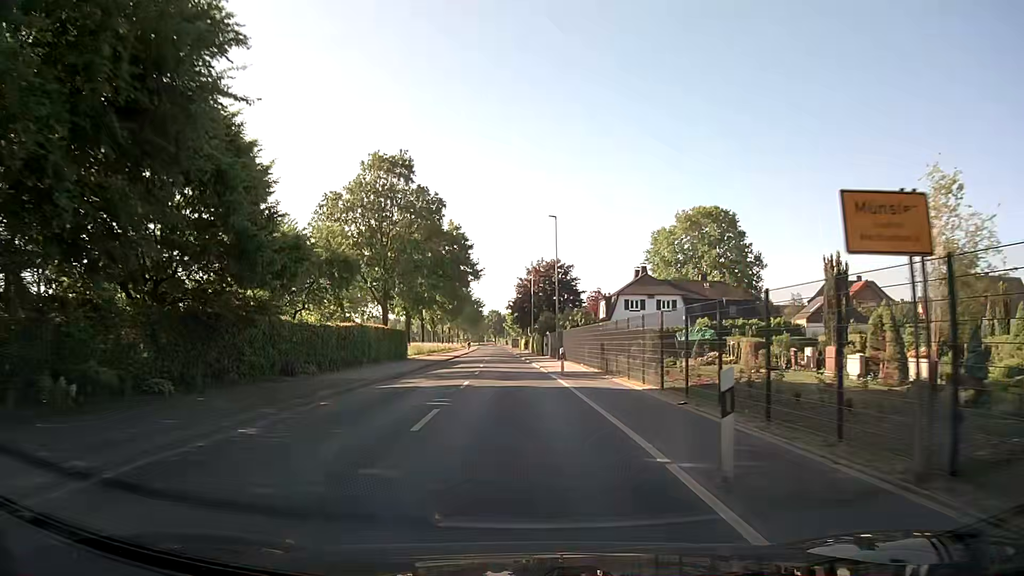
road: secondary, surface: asphalt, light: Day
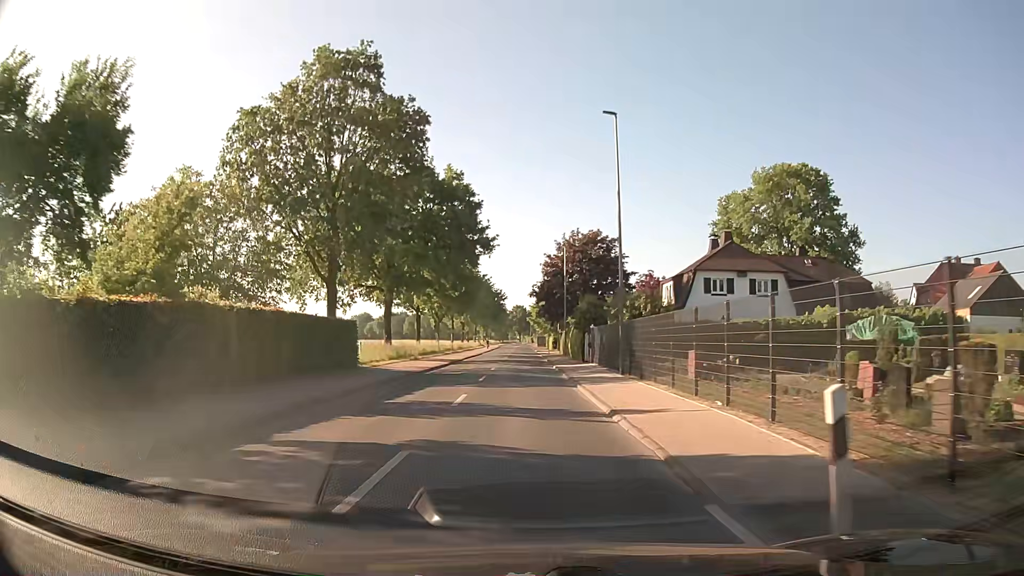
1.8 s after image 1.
(-0.4, +22.8) m; -2°
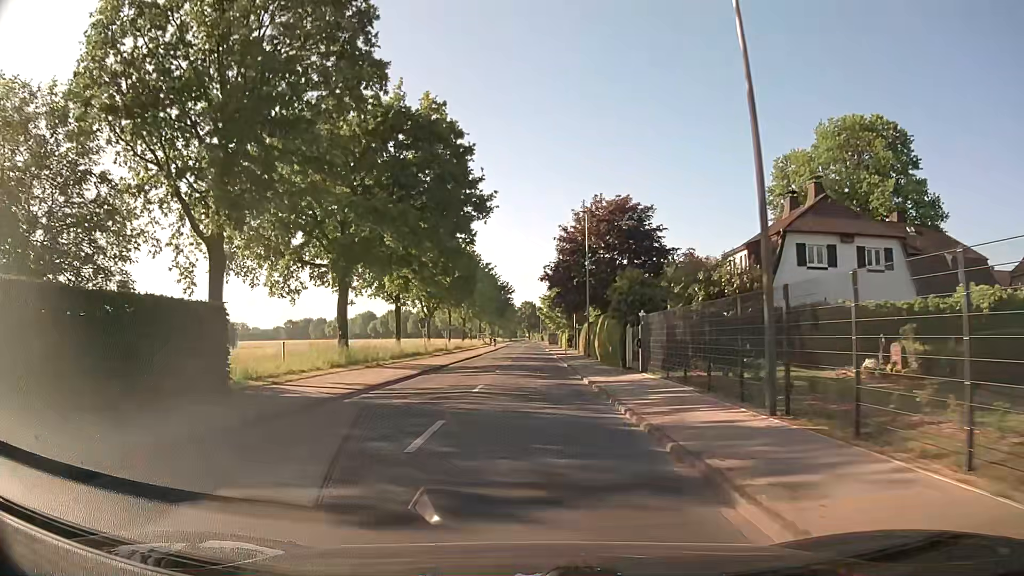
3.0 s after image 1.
(-0.1, +15.3) m; -1°
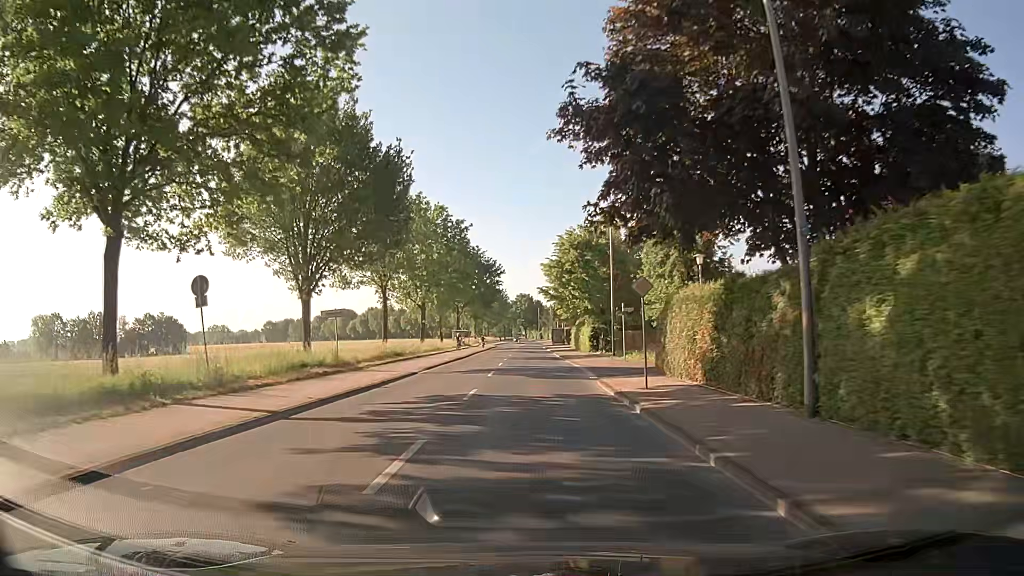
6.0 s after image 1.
(+0.1, +38.3) m; 0°
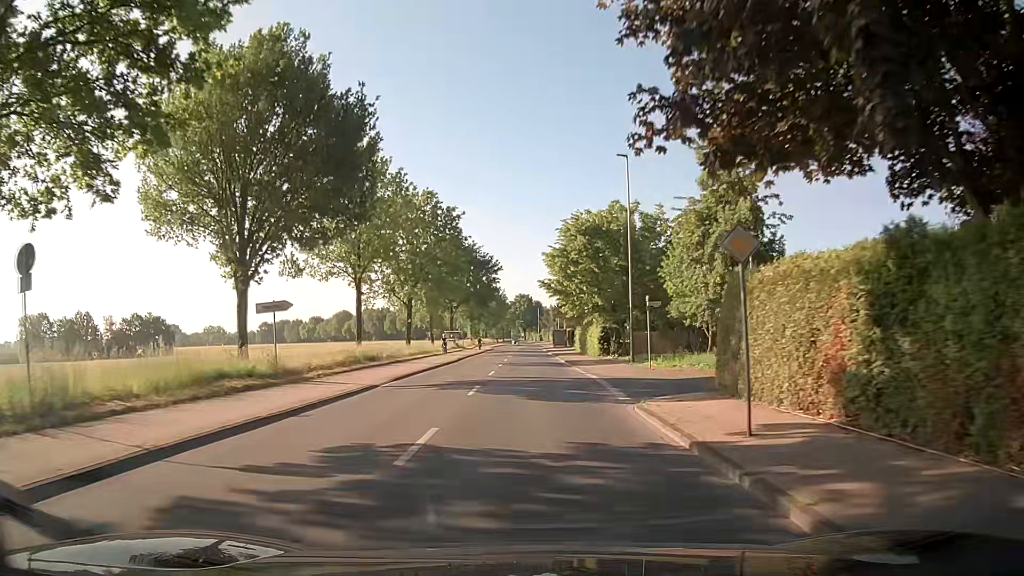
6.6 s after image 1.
(0.0, +7.7) m; 0°
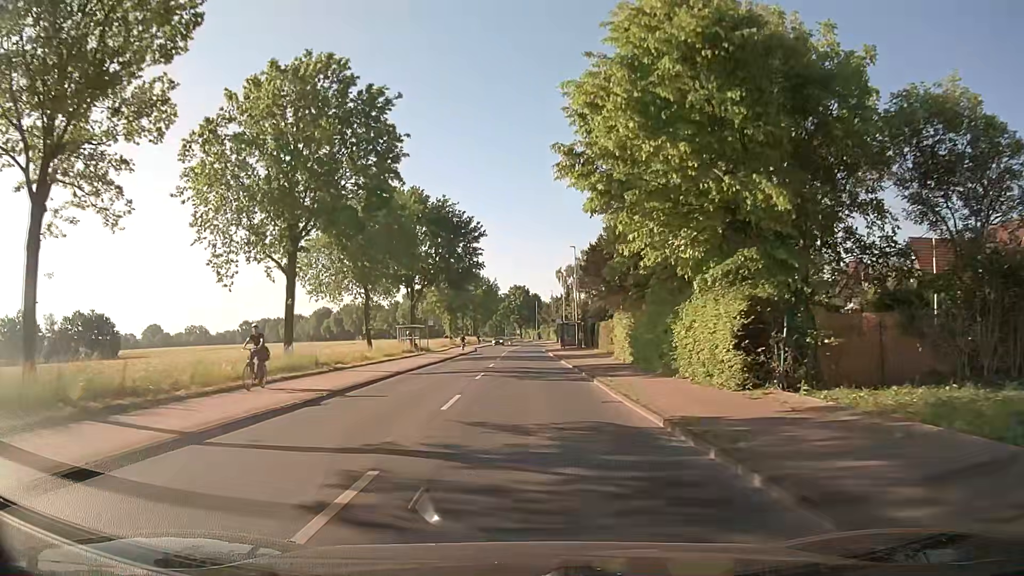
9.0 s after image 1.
(+0.2, +30.5) m; +1°
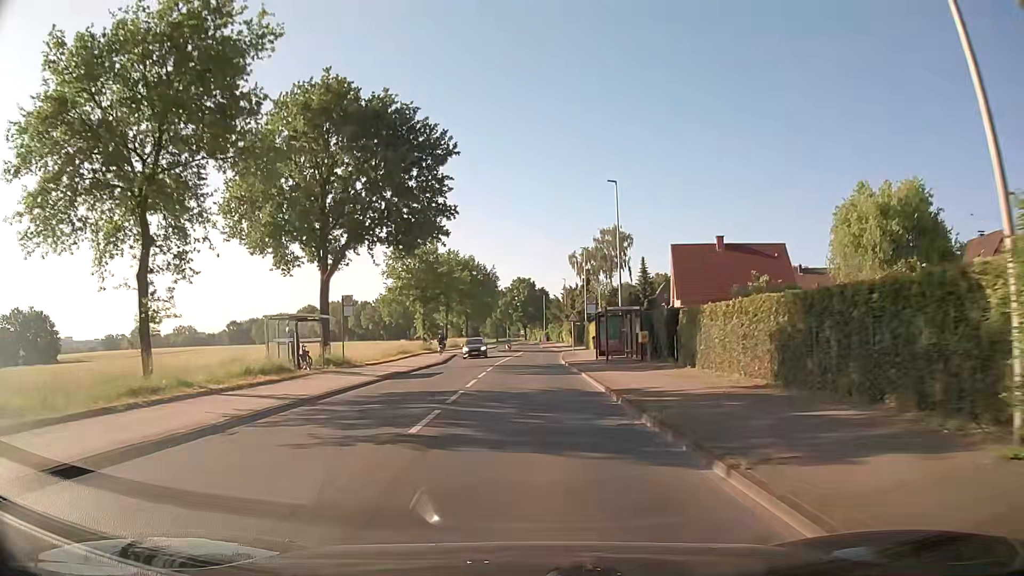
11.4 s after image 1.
(-0.1, +30.5) m; -1°
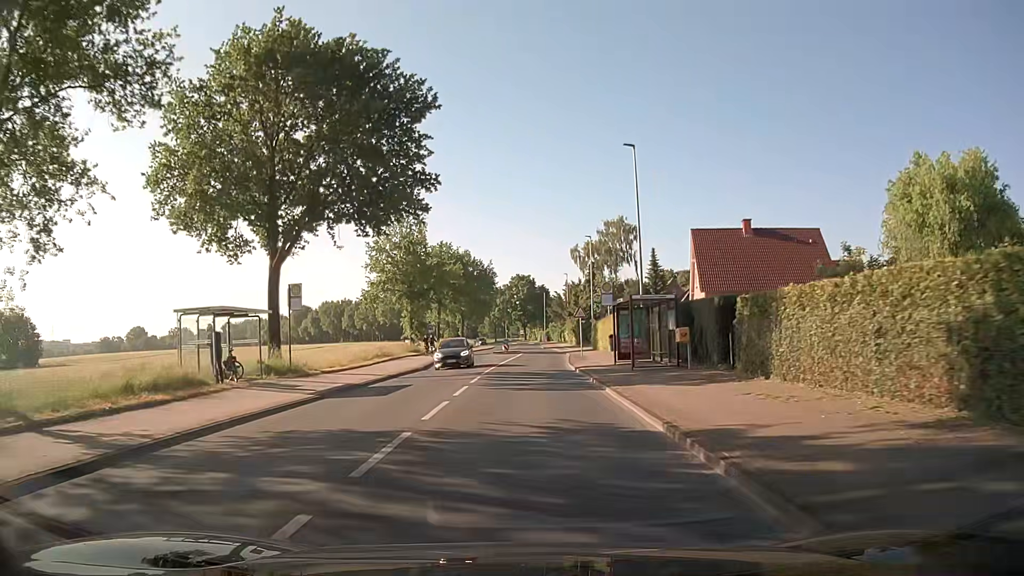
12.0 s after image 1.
(0.0, +7.6) m; 0°
(0, +10) (0, +20) (0, +30) (0, +40) (+1, +50) (+1, +60) (0, +70) (0, +80) (-1, +90) (0, +100) m
